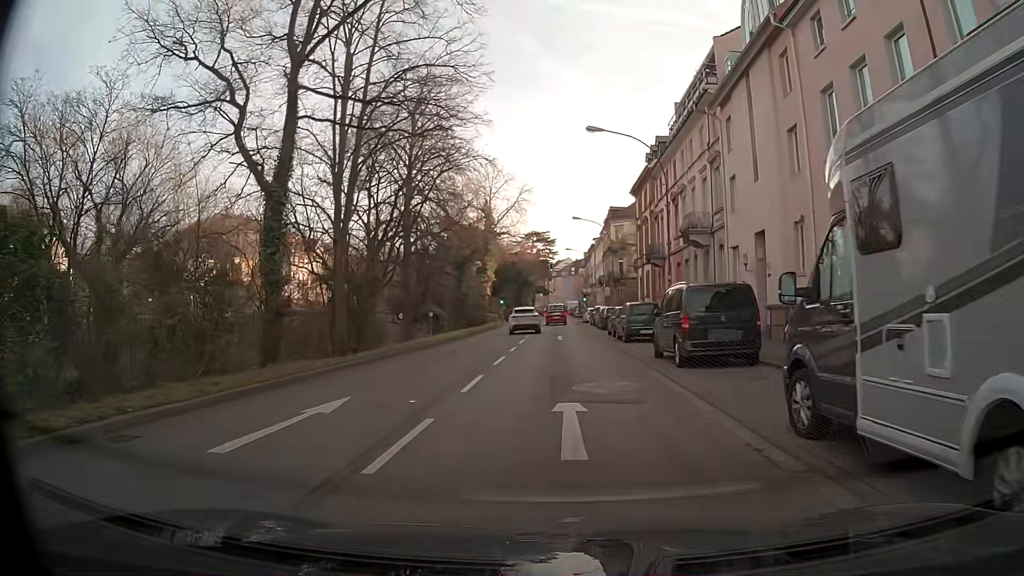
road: primary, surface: asphalt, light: Day
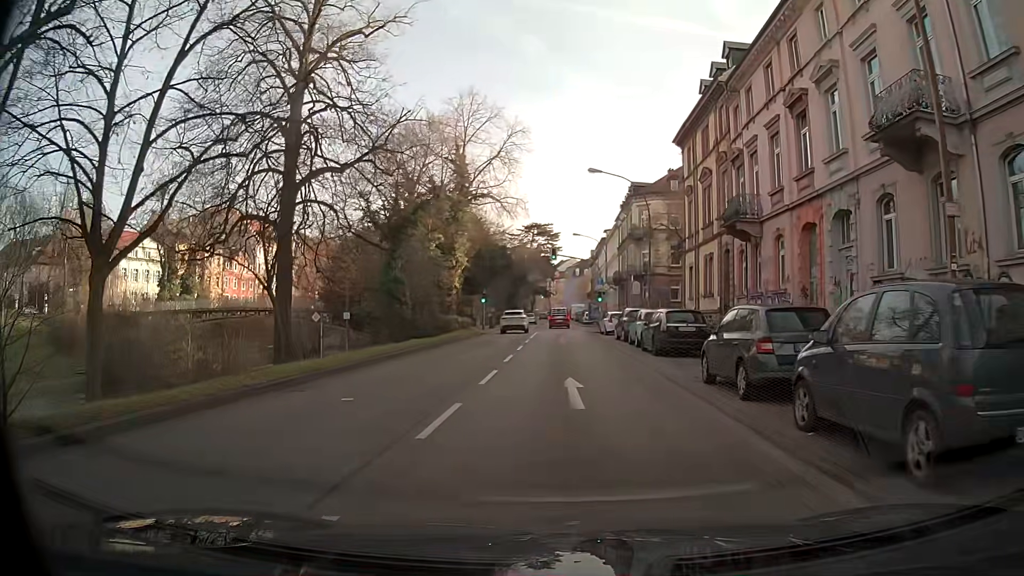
(-0.1, +22.2) m; 0°
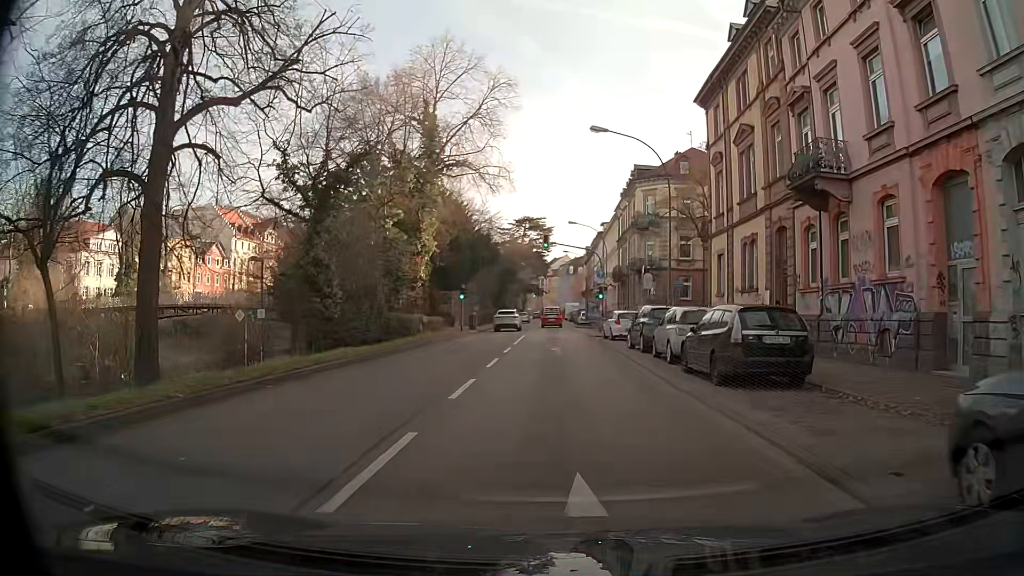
(0.0, +8.9) m; 0°
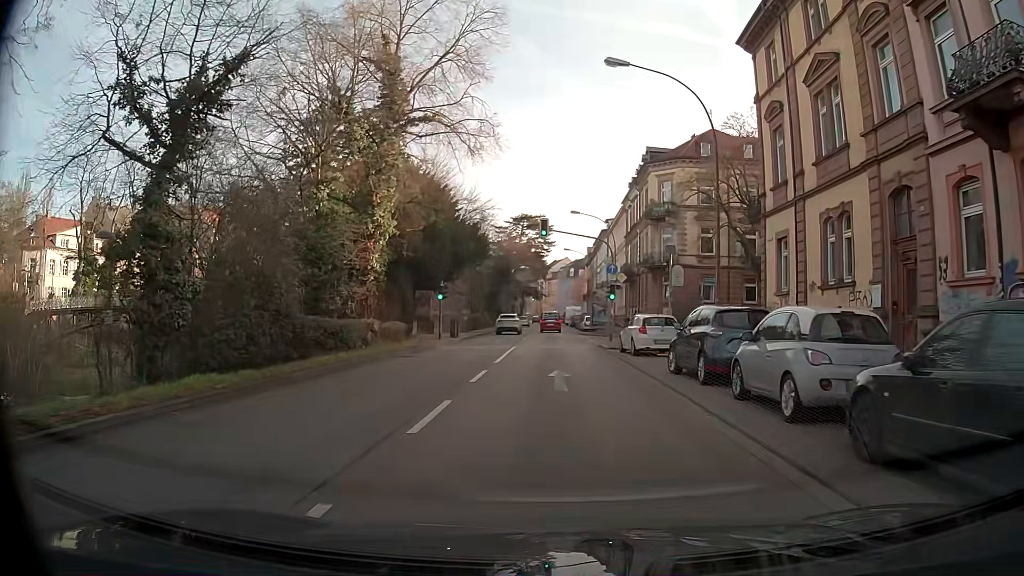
(0.0, +8.9) m; 0°
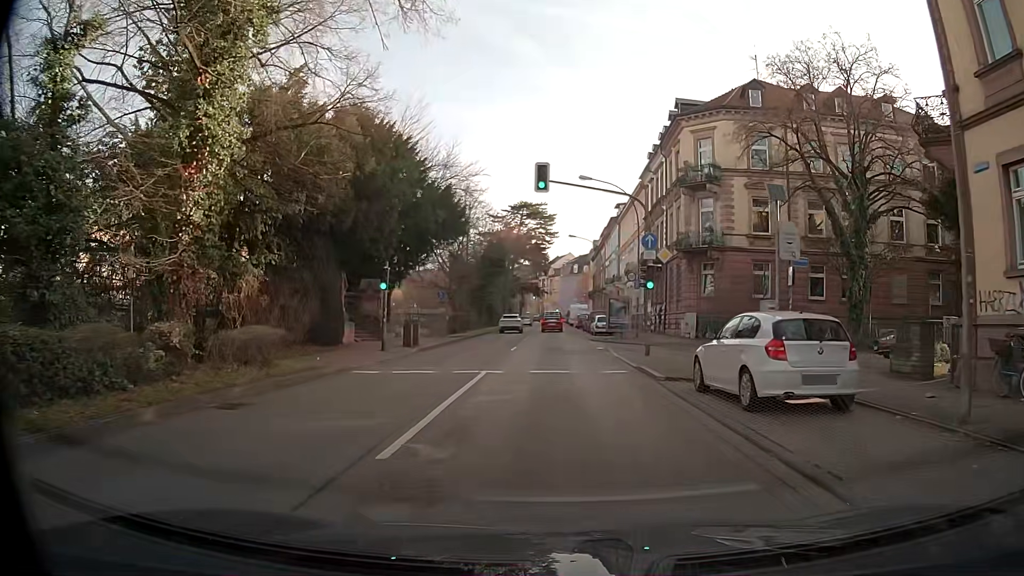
(-0.1, +13.3) m; -1°
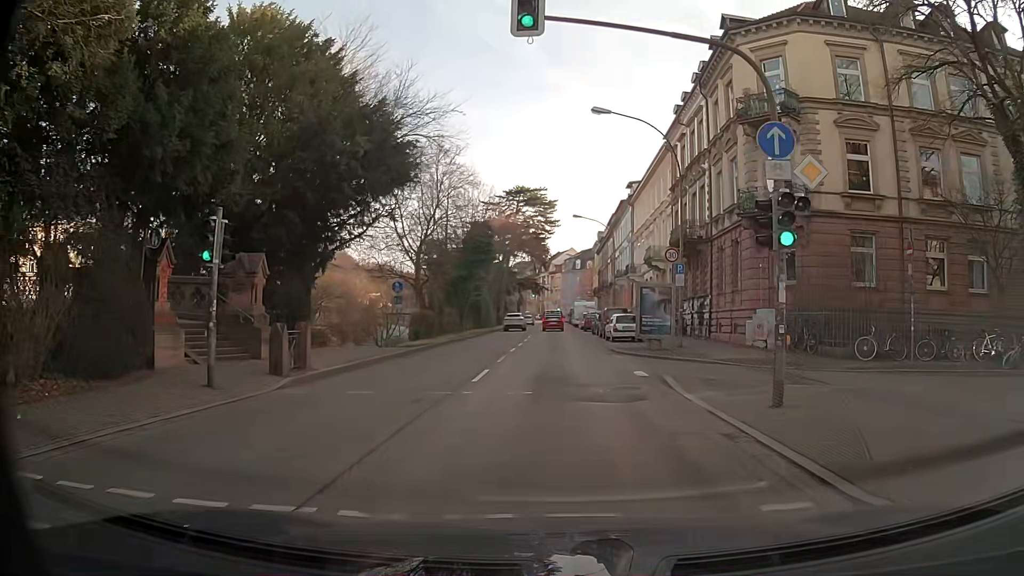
(+0.1, +13.4) m; 0°
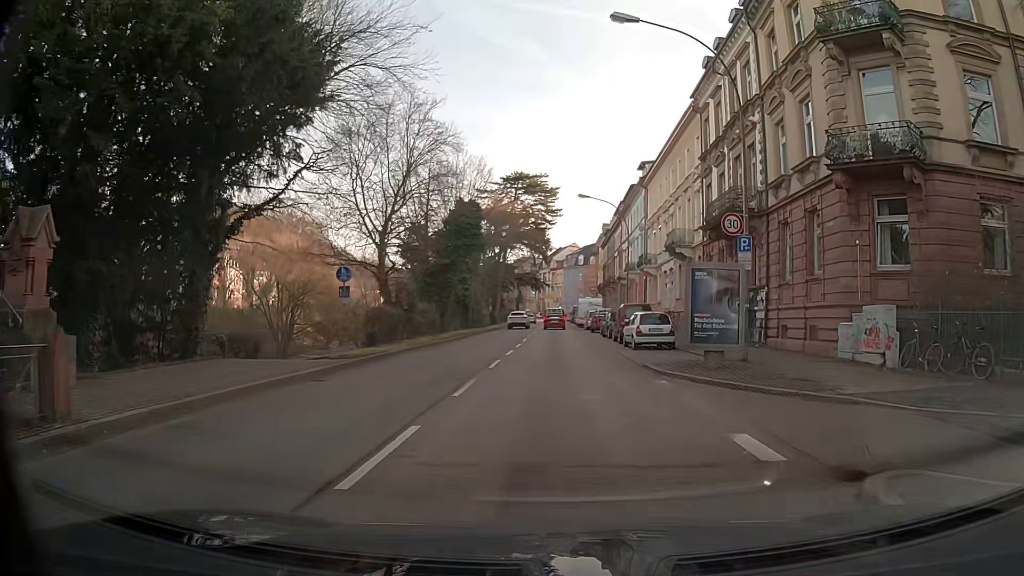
(0.0, +9.0) m; 0°
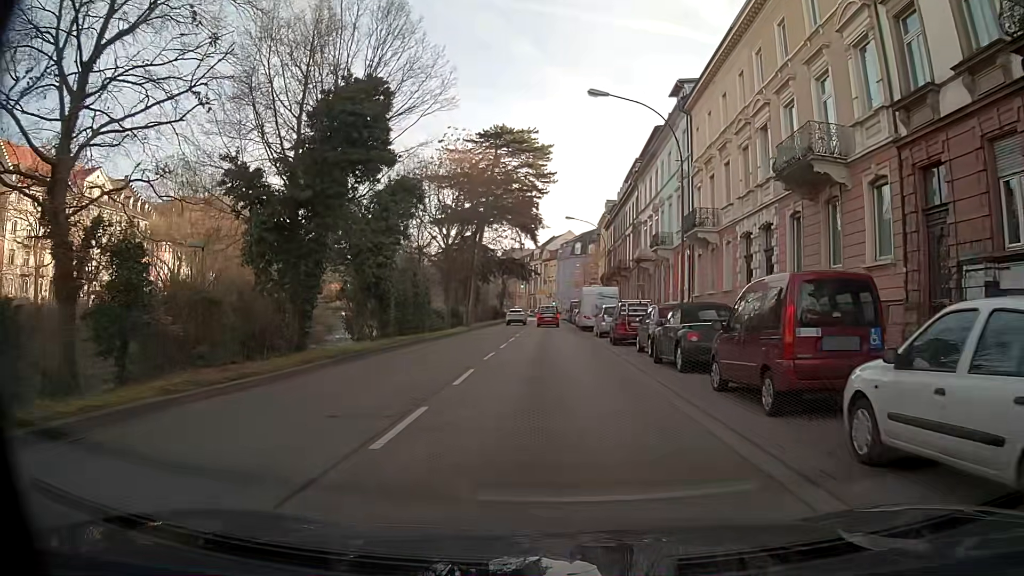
(0.0, +22.3) m; 0°
(0, +10) (0, +20) (0, +30) (0, +40) (0, +50) (0, +60) (0, +70) (0, +80) (0, +90) (0, +100) m
